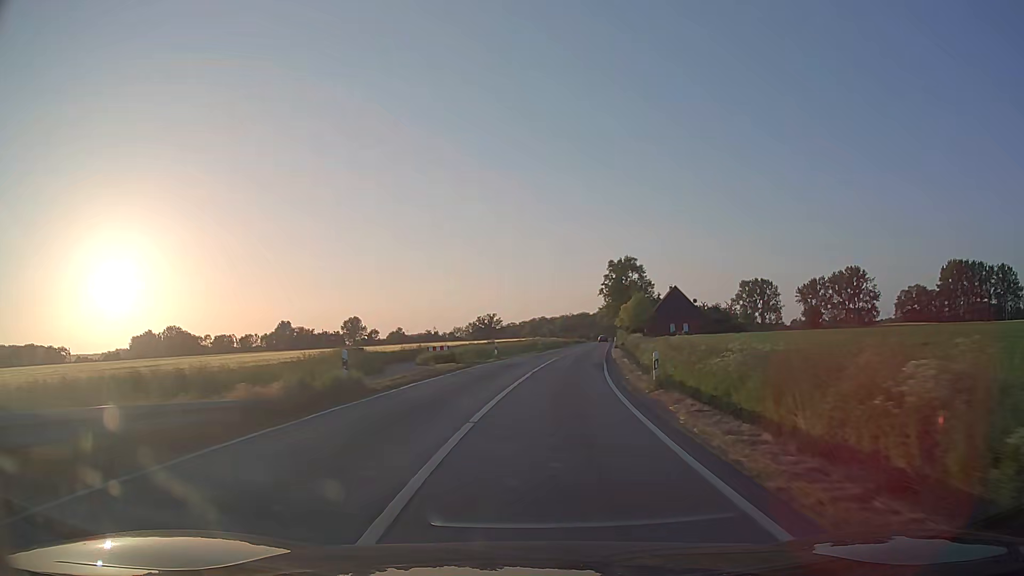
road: secondary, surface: asphalt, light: Day
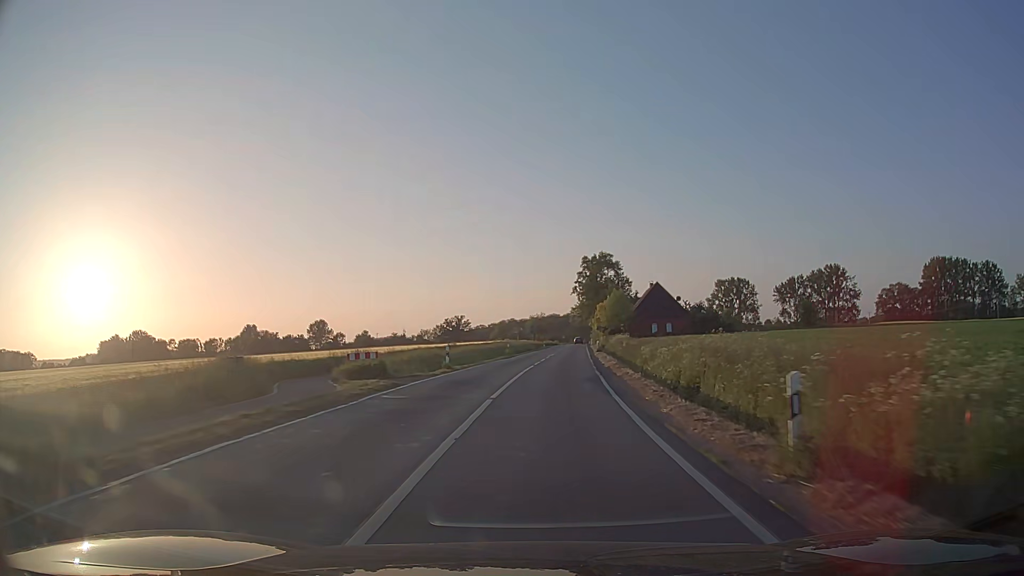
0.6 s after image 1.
(+0.3, +11.0) m; +3°
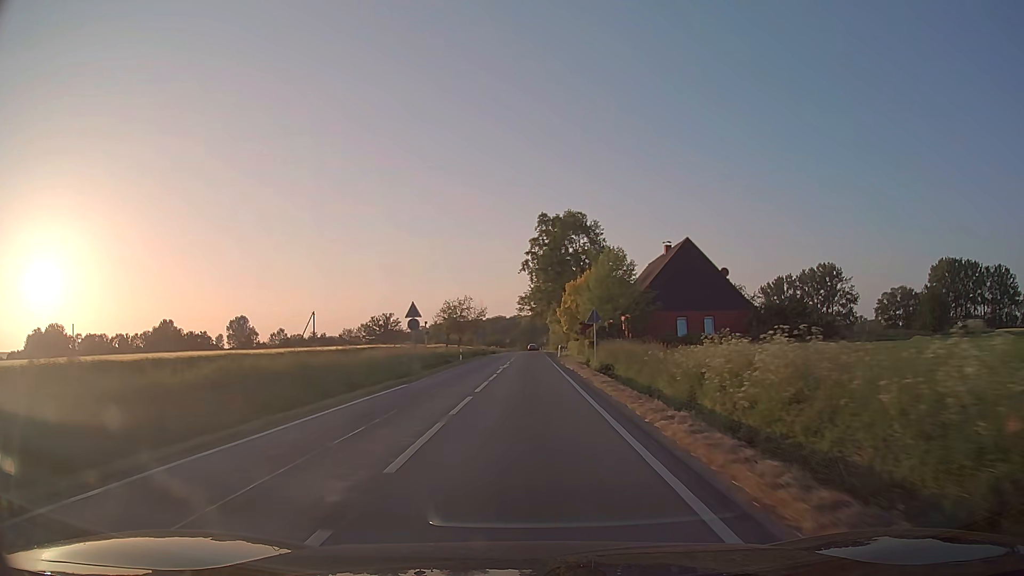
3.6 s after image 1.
(+3.5, +55.3) m; +5°
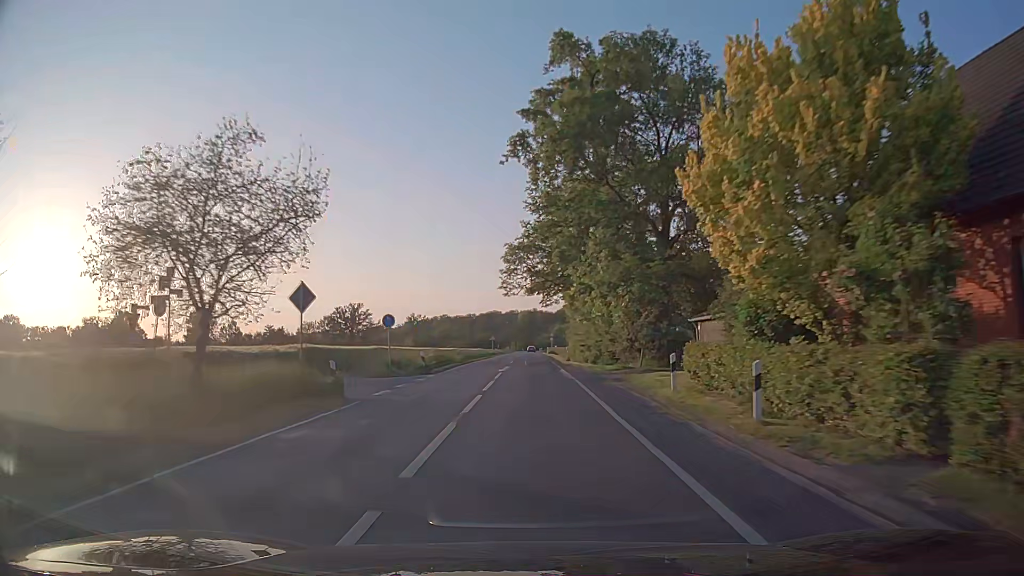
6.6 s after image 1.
(0.0, +56.6) m; 0°
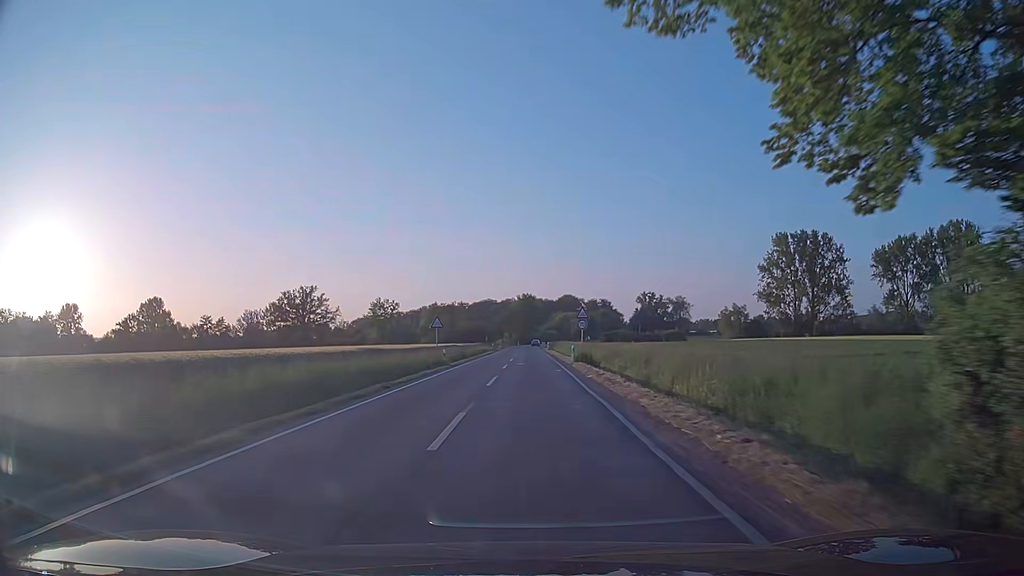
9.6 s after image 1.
(+0.1, +57.1) m; 0°
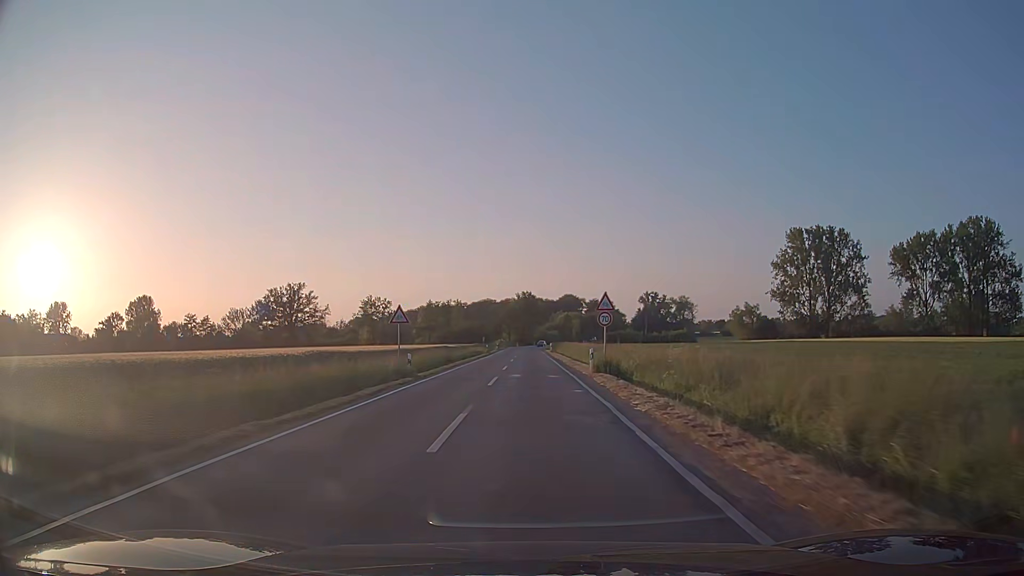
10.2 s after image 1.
(-0.1, +11.5) m; 0°
